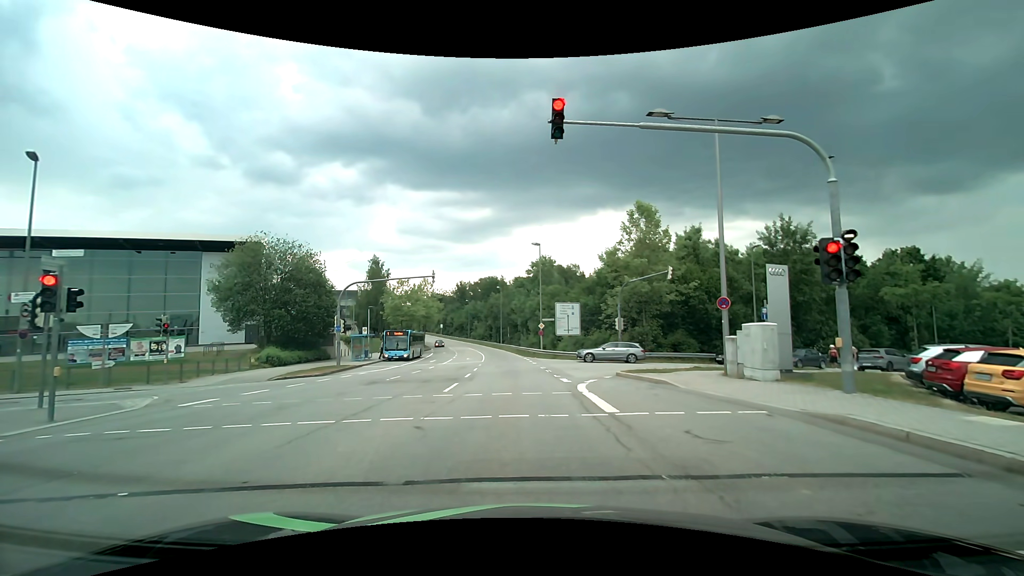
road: secondary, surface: asphalt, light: Day
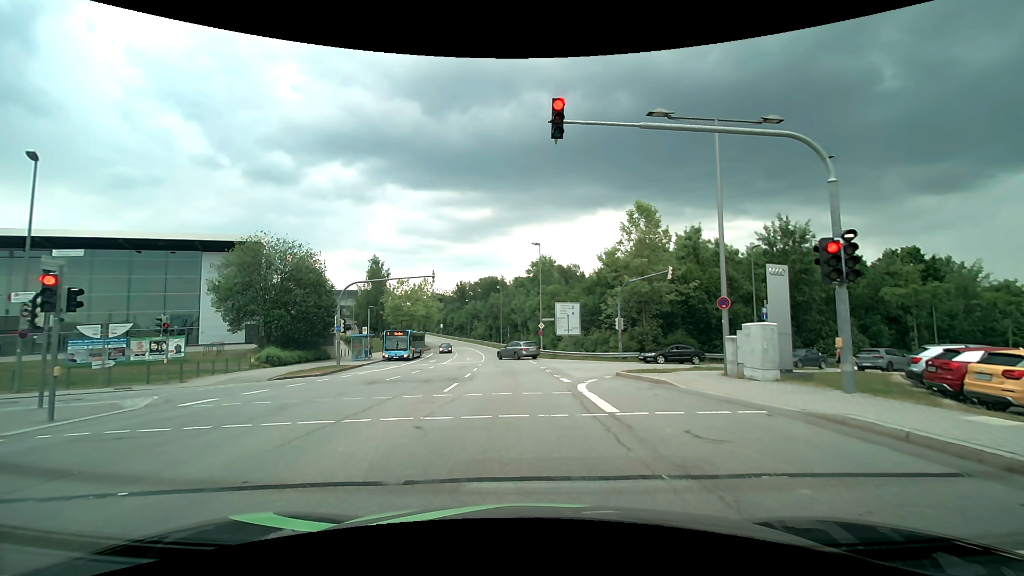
(0.0, 0.0) m; 0°
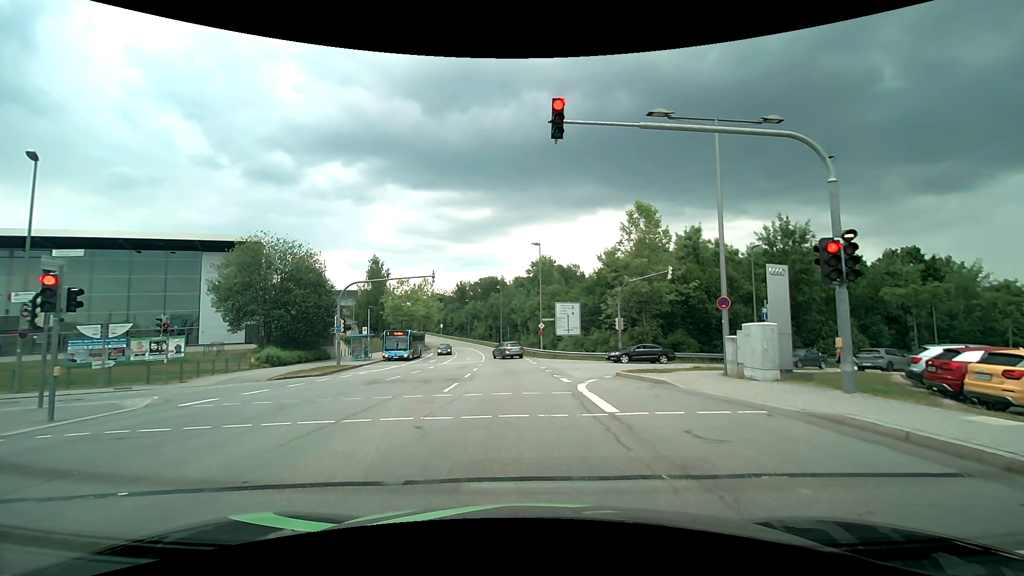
(0.0, 0.0) m; 0°
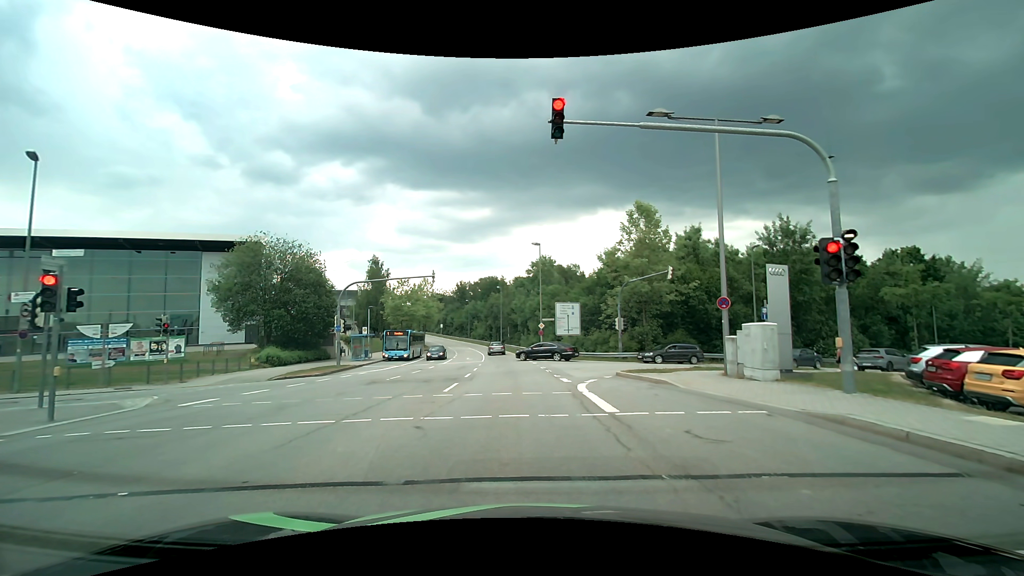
(0.0, 0.0) m; 0°
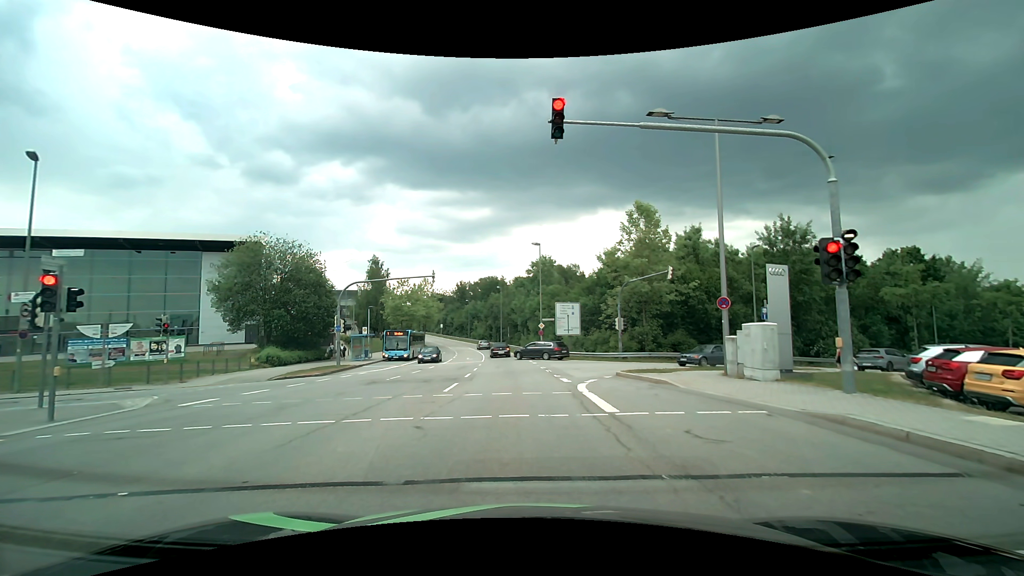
(0.0, 0.0) m; 0°
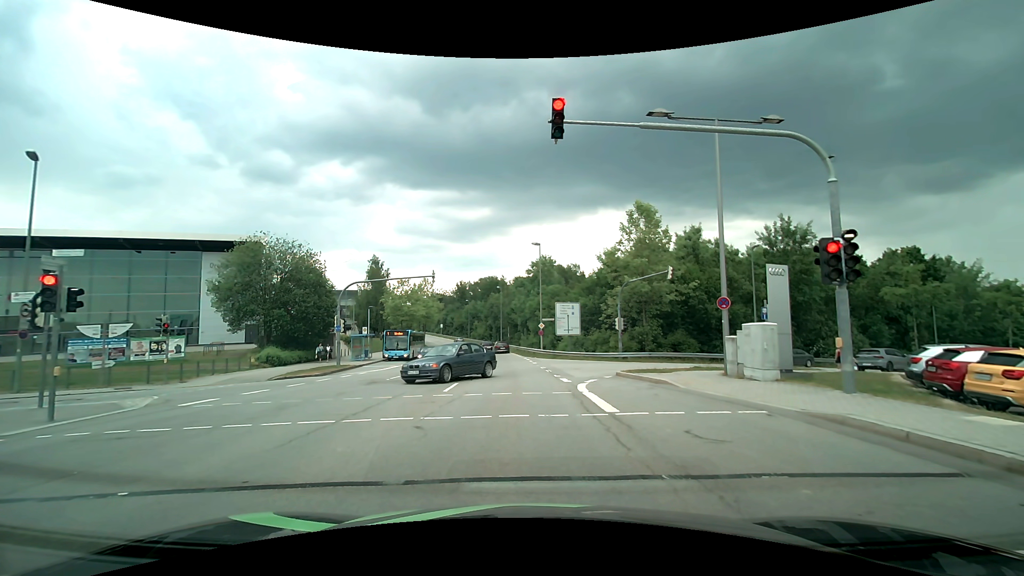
(0.0, 0.0) m; 0°
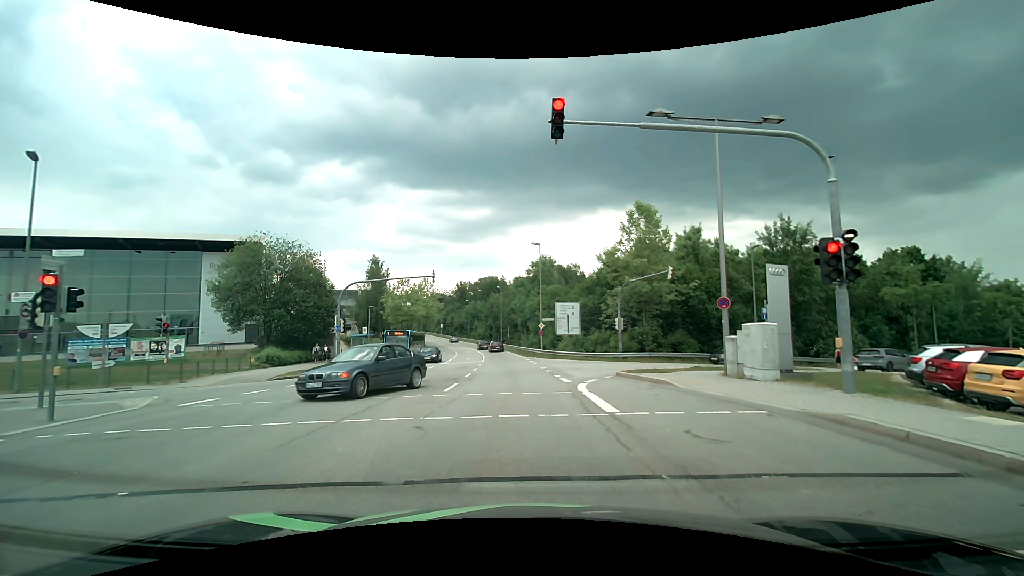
(0.0, 0.0) m; 0°
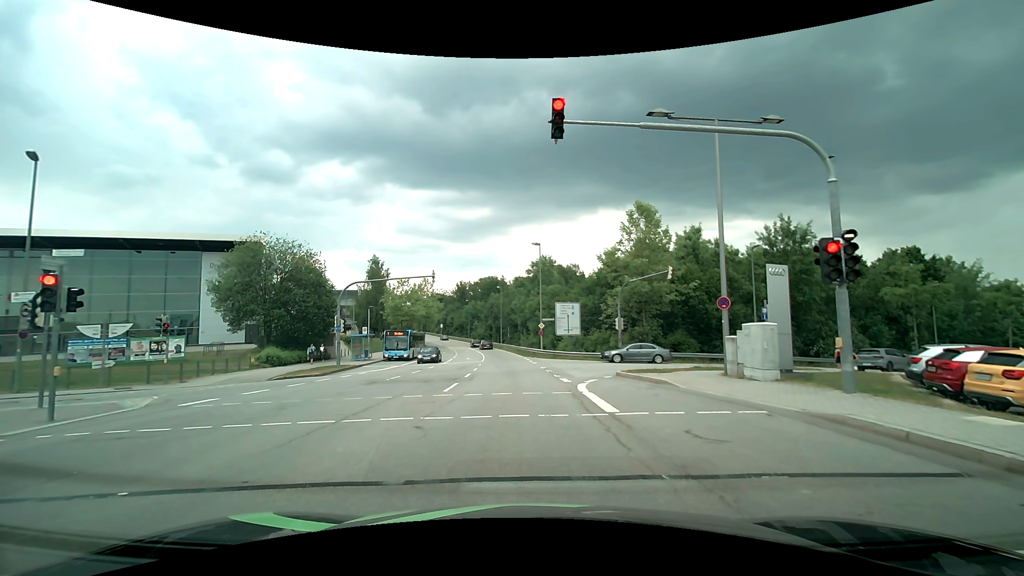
(0.0, 0.0) m; 0°
(0, +10) (-1, +20) (-1, +30) (-2, +40) (-4, +50) (-5, +60) (-6, +70) (-8, +79) (-10, +89) (-13, +99) m
